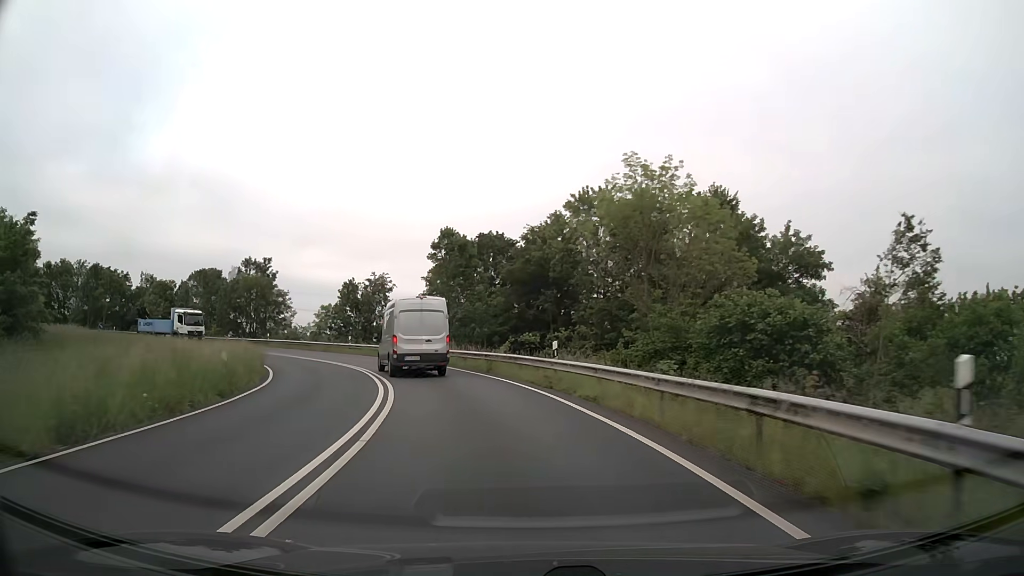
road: trunk_link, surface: asphalt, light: Day
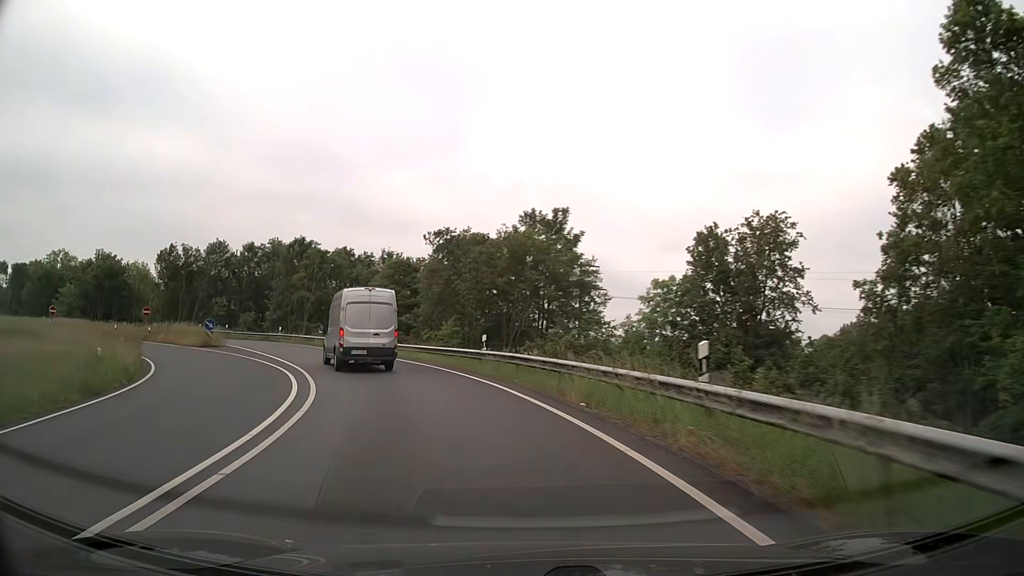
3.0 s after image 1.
(-9.8, +40.5) m; -31°
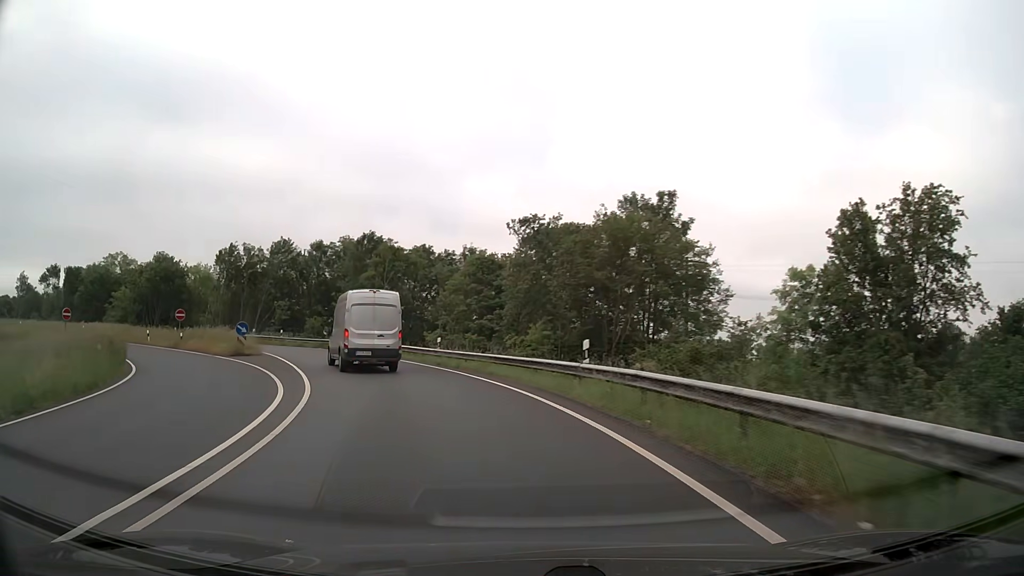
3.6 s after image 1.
(-0.5, +8.3) m; -8°
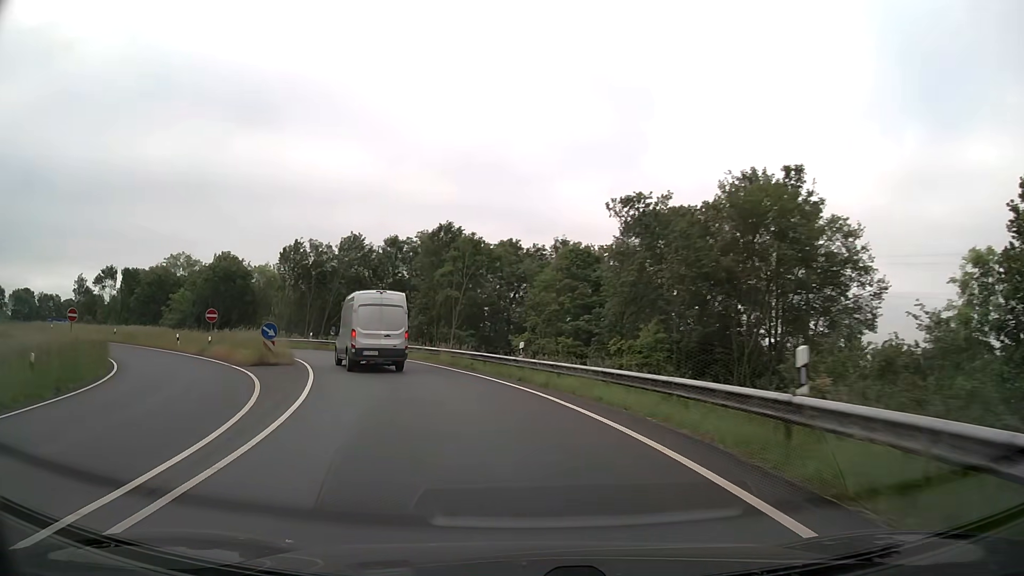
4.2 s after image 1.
(-0.5, +8.3) m; -8°
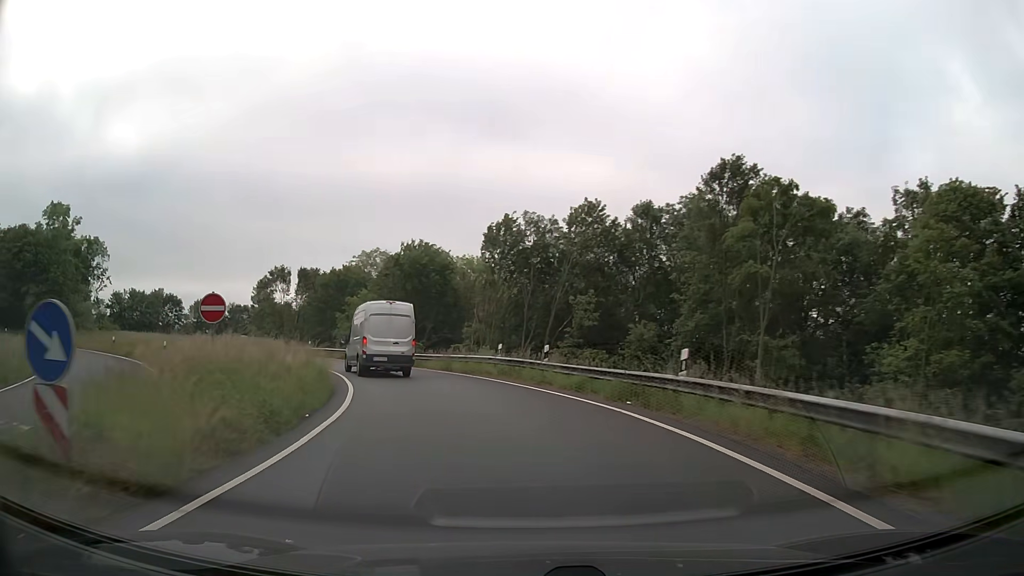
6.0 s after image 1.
(-4.6, +24.2) m; -22°
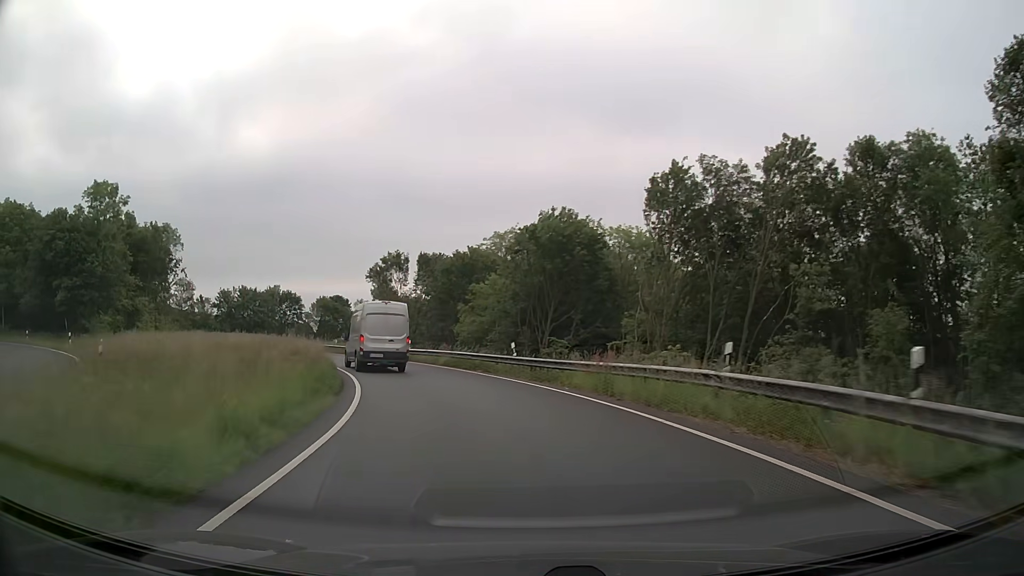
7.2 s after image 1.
(-1.8, +16.2) m; -13°
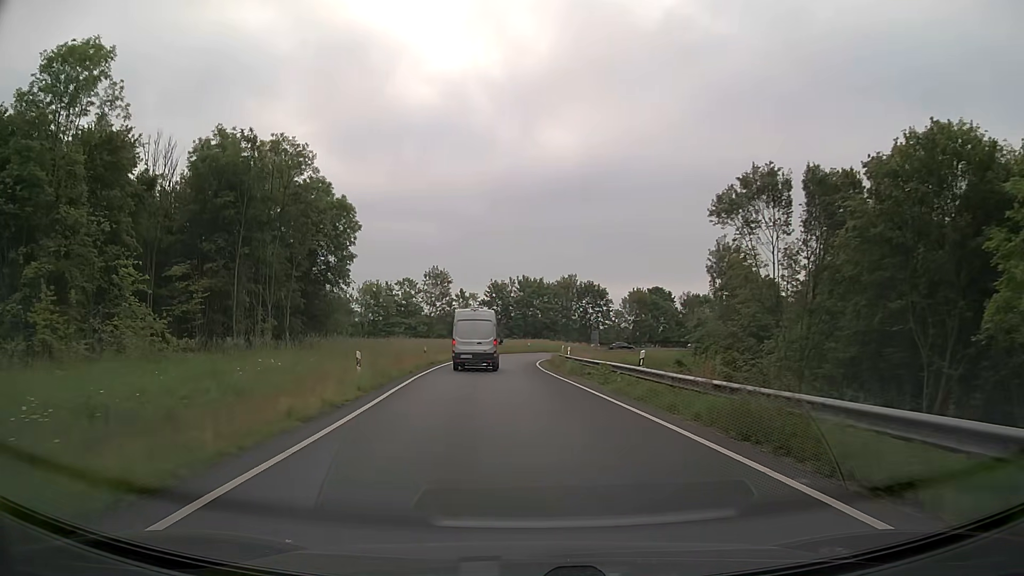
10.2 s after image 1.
(-10.8, +41.2) m; -27°
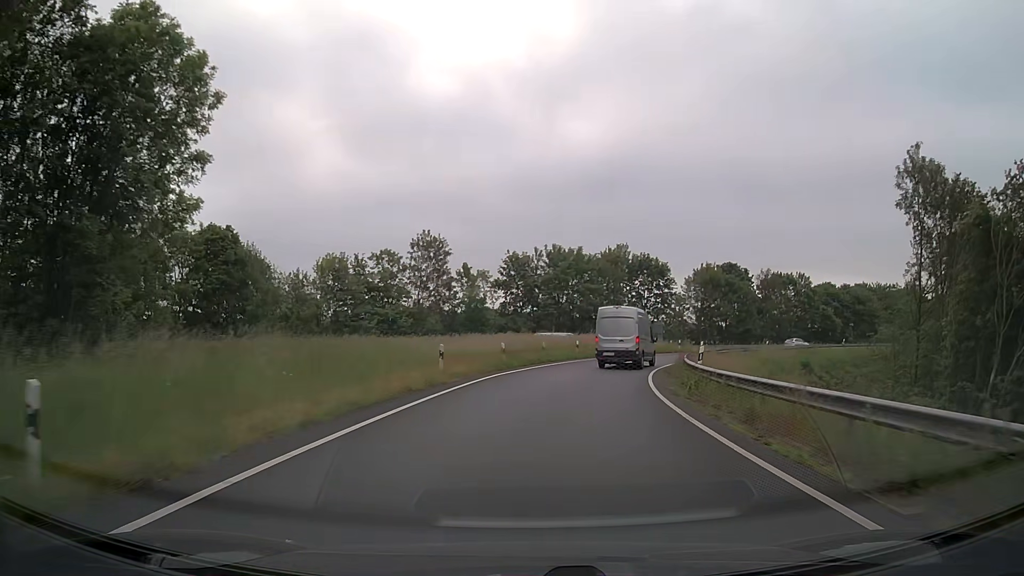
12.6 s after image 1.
(-2.0, +35.9) m; -2°
(0, +10) (+1, +20) (+3, +30) (+6, +39) (+10, +48) (+16, +57) (+22, +64) (+30, +71) (+38, +77) (+46, +82) m
